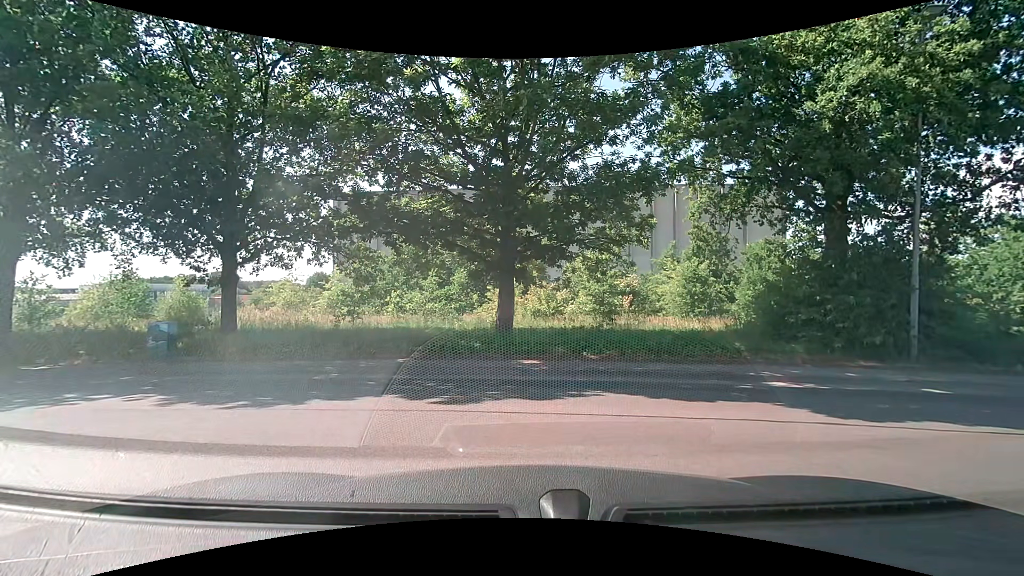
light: Day
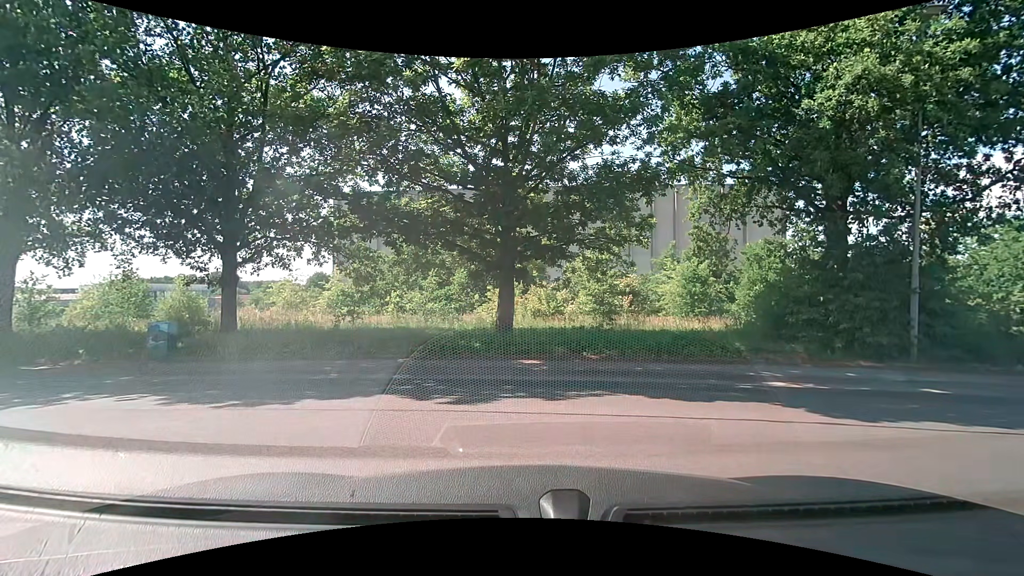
(0.0, 0.0) m; 0°
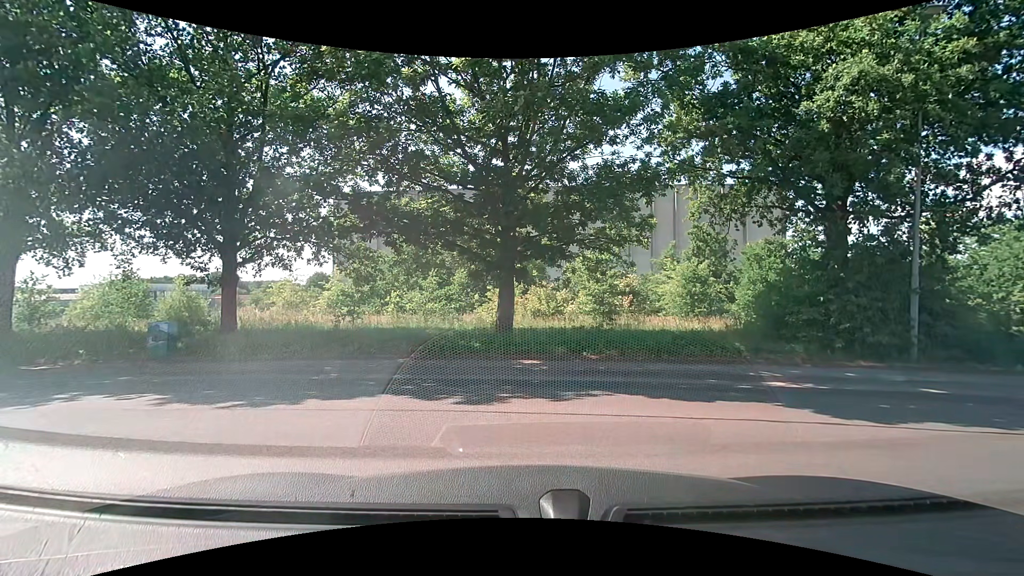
(0.0, 0.0) m; 0°
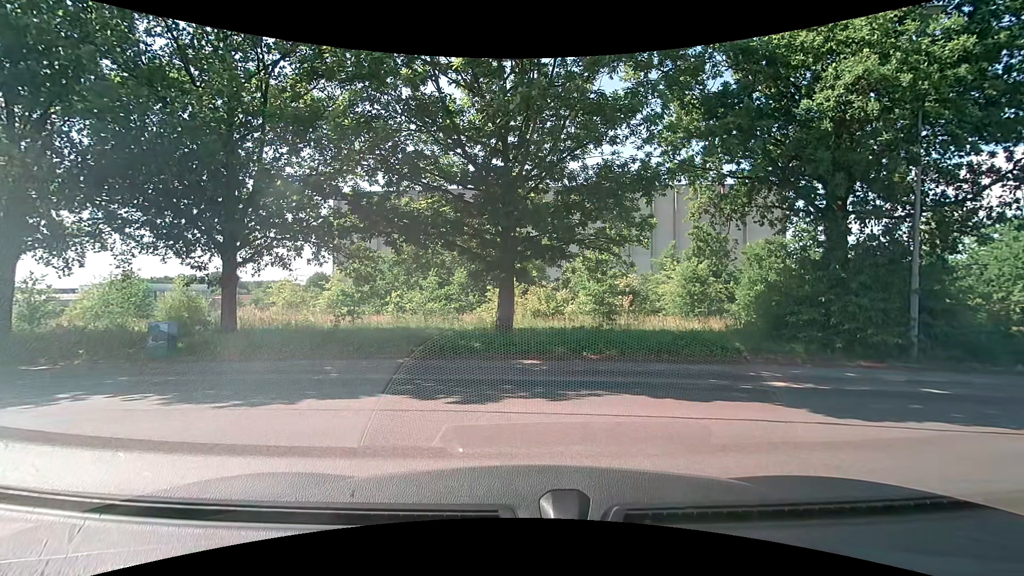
(0.0, 0.0) m; 0°
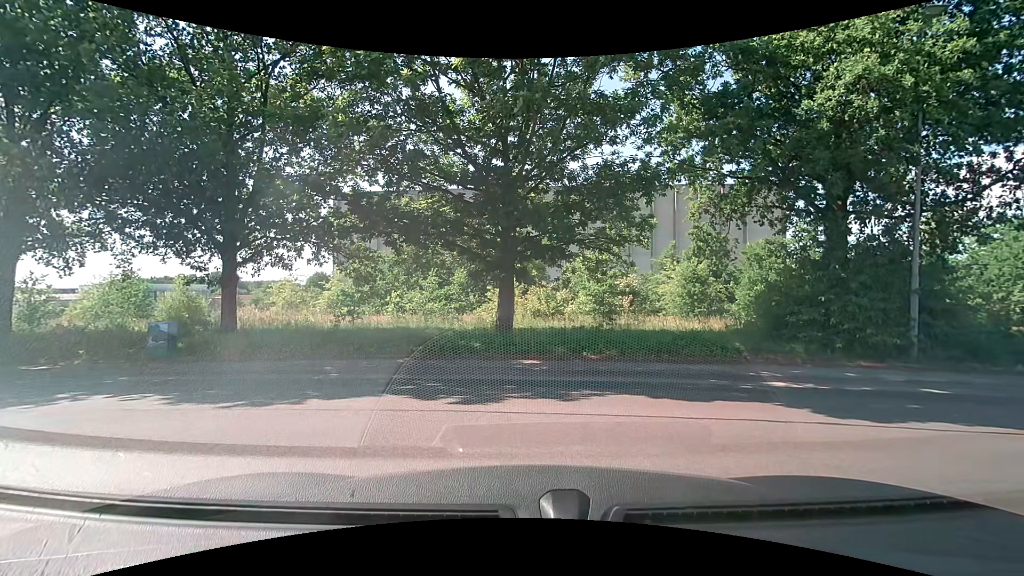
(0.0, 0.0) m; 0°
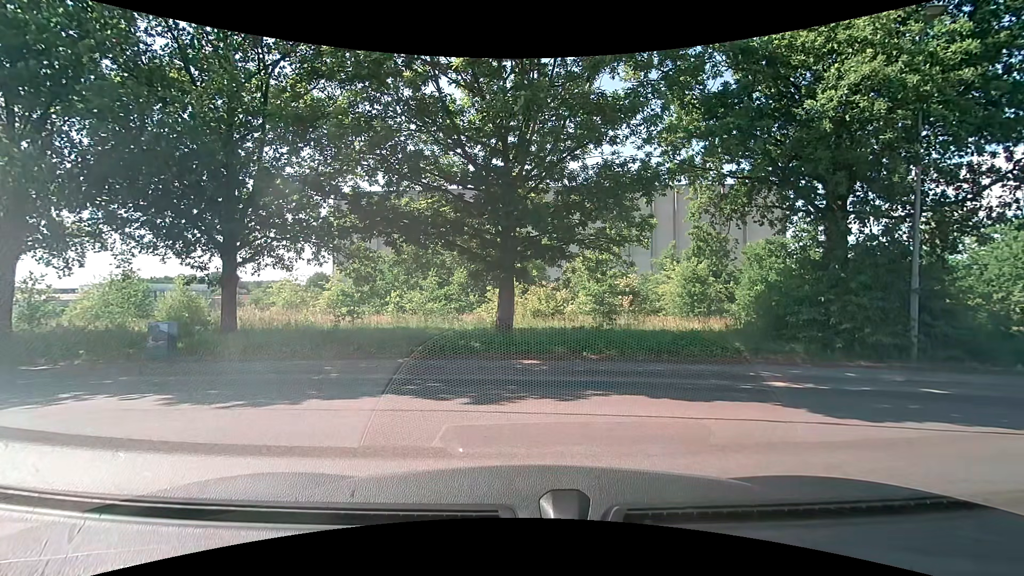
(0.0, 0.0) m; 0°
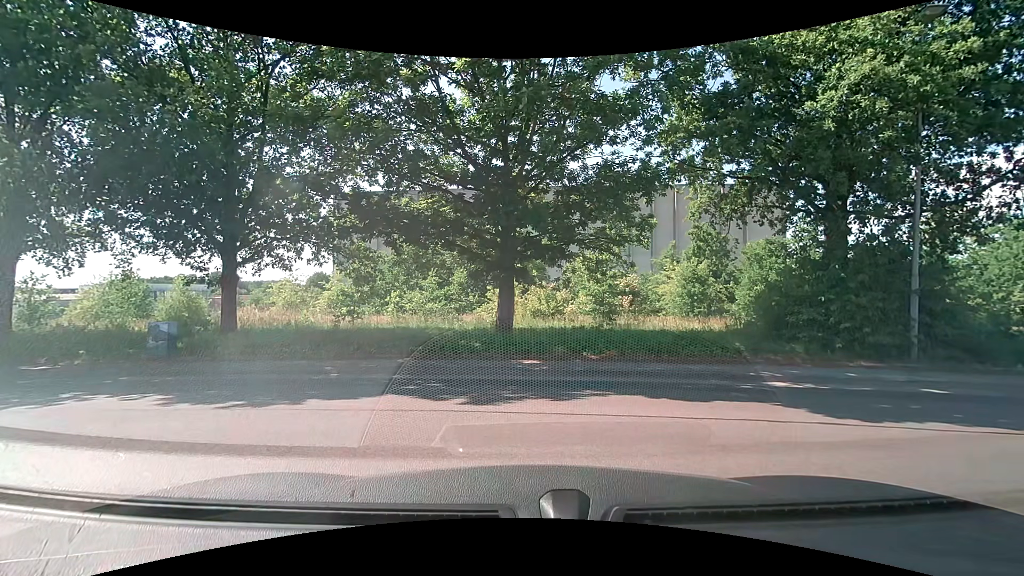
(0.0, 0.0) m; 0°
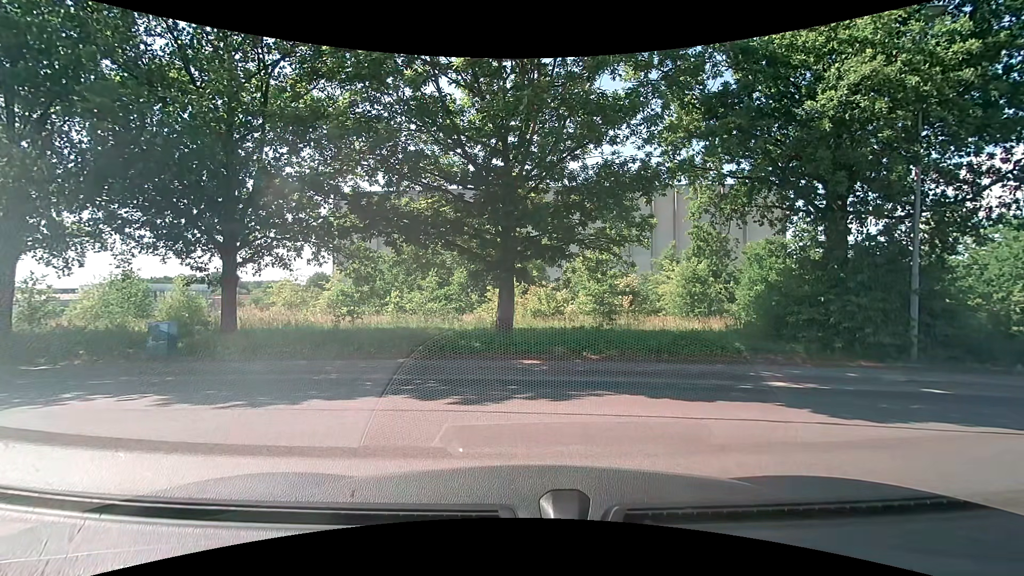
(0.0, 0.0) m; 0°
